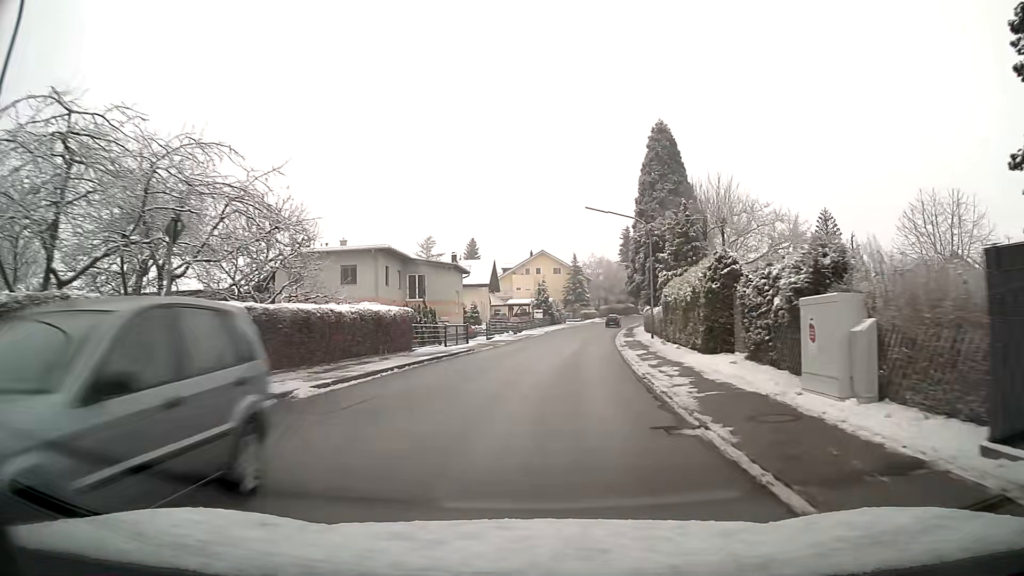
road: tertiary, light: Day
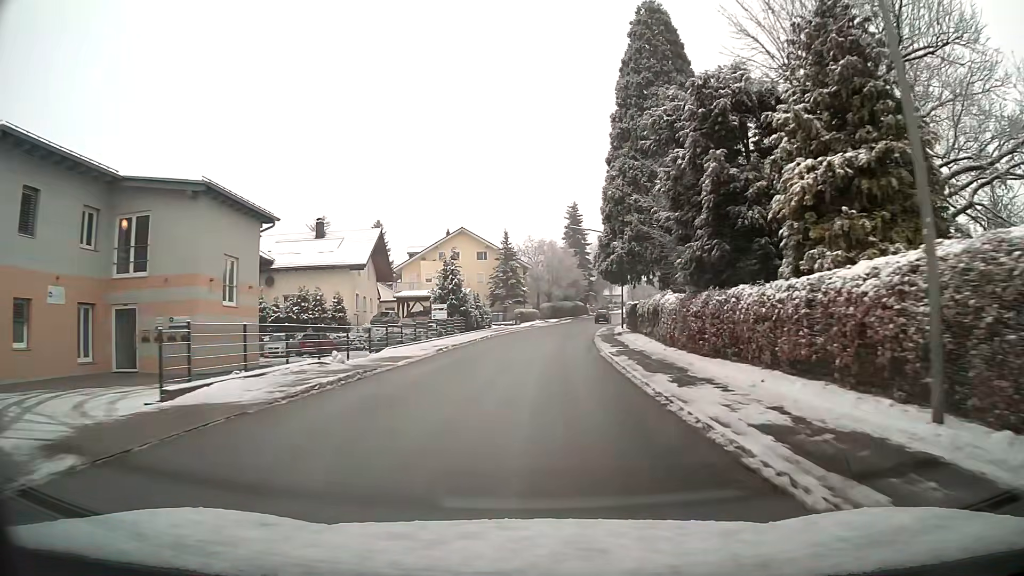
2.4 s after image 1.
(+1.8, +32.3) m; +6°
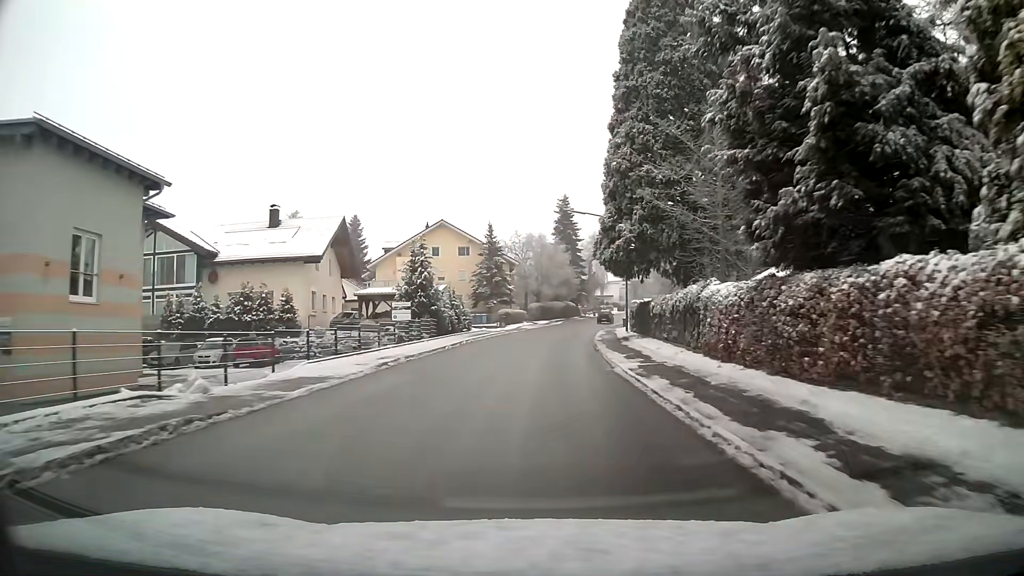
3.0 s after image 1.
(+0.1, +8.1) m; +1°
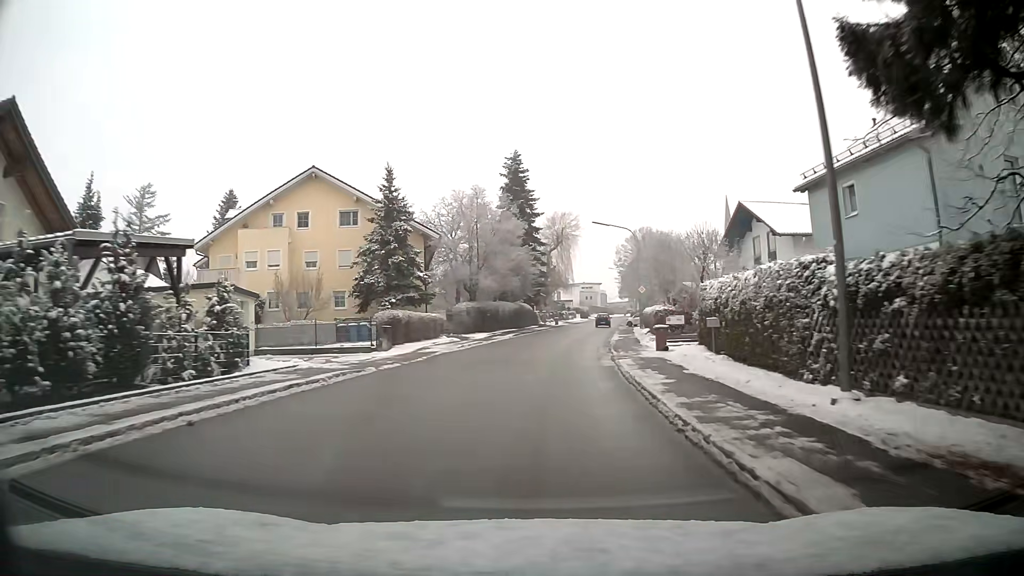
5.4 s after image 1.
(+1.2, +32.4) m; +5°
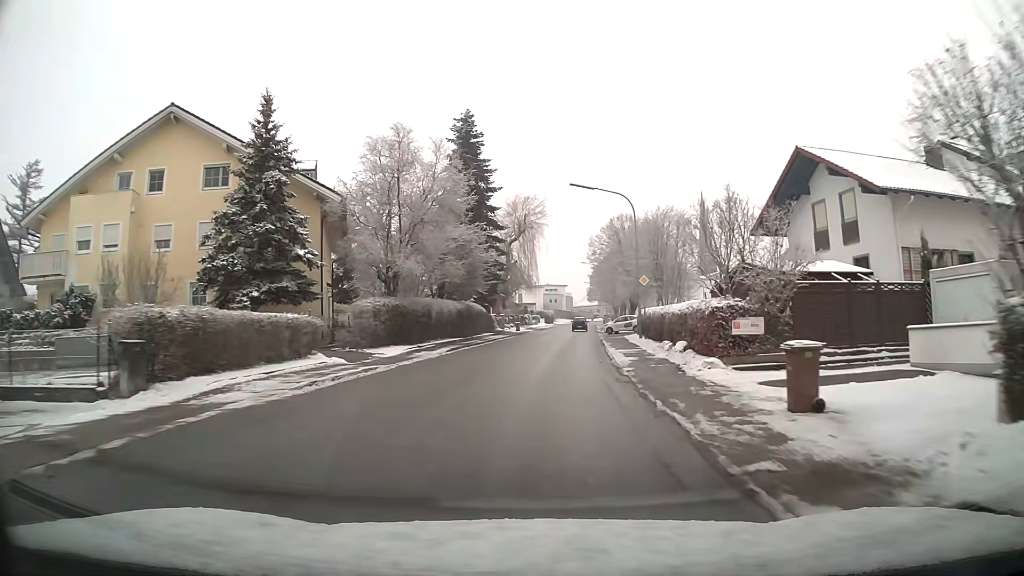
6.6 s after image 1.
(+0.4, +16.1) m; +3°
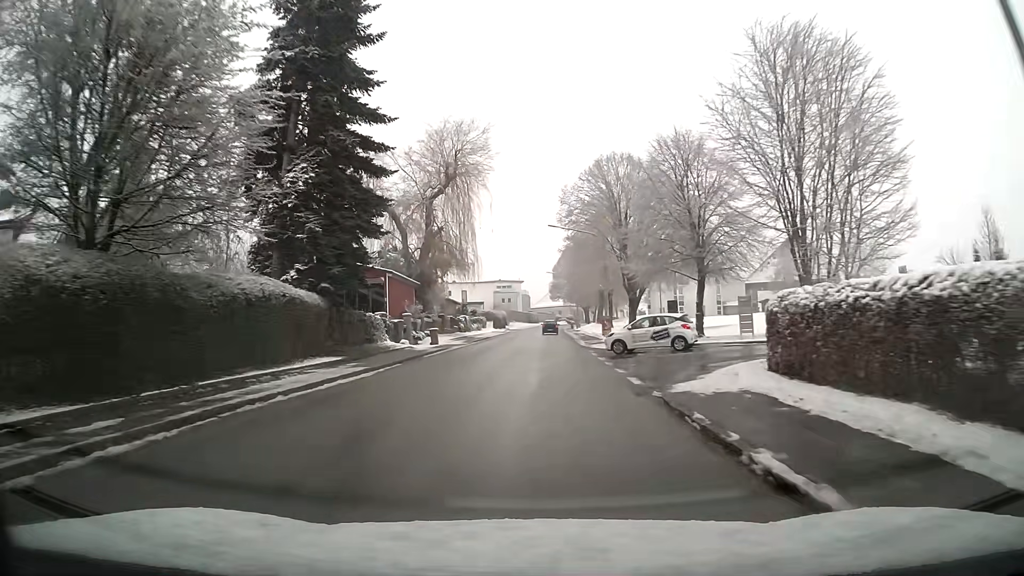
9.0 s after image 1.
(+1.2, +31.6) m; +3°
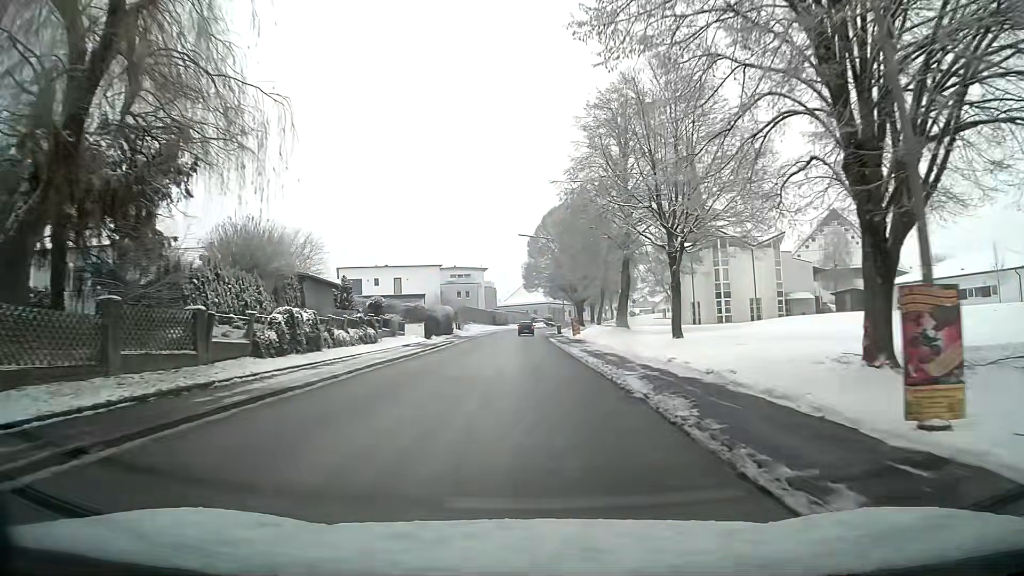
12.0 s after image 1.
(+0.7, +38.3) m; +2°
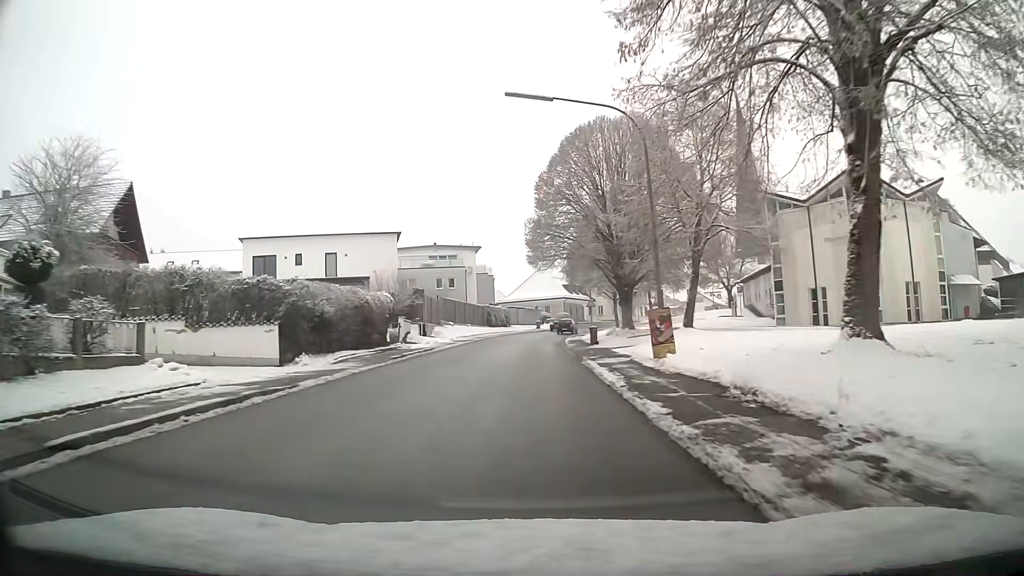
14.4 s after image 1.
(-0.2, +30.3) m; -1°
(0, +10) (0, +20) (0, +30) (0, +40) (+1, +50) (+2, +60) (+4, +70) (+7, +79) (+11, +88) (+16, +97) m
